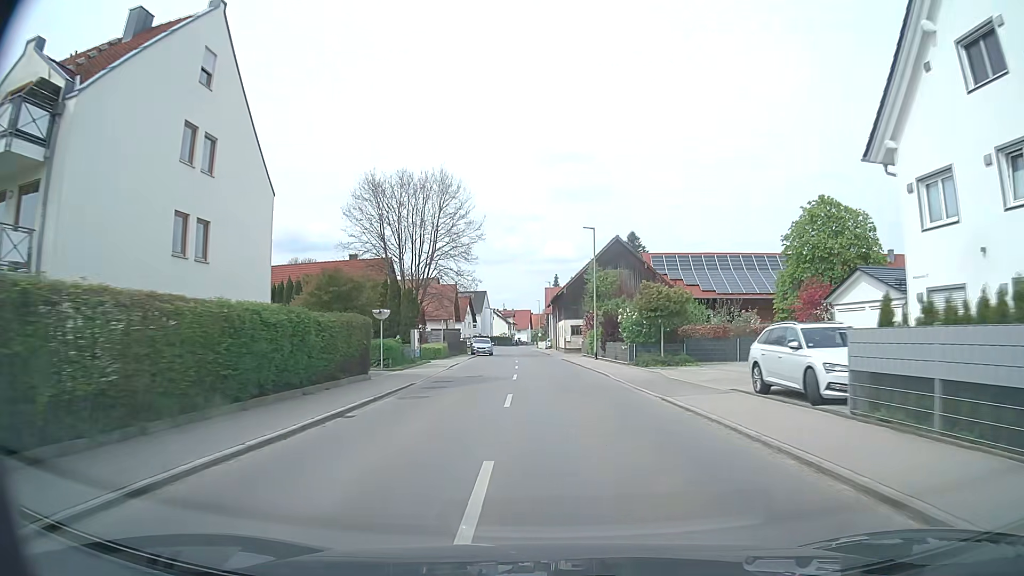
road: tertiary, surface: asphalt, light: Day
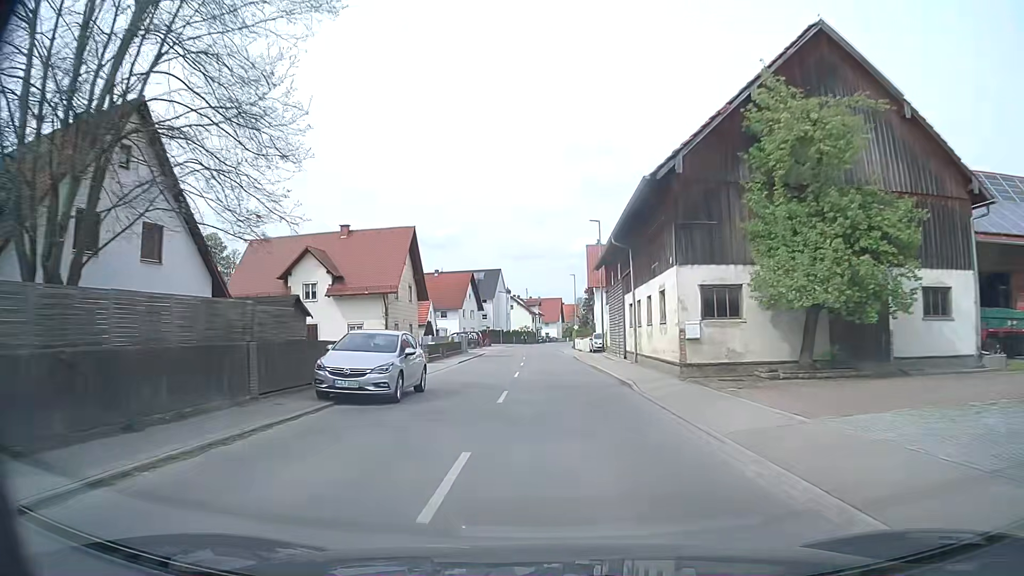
(-1.4, +44.6) m; -3°
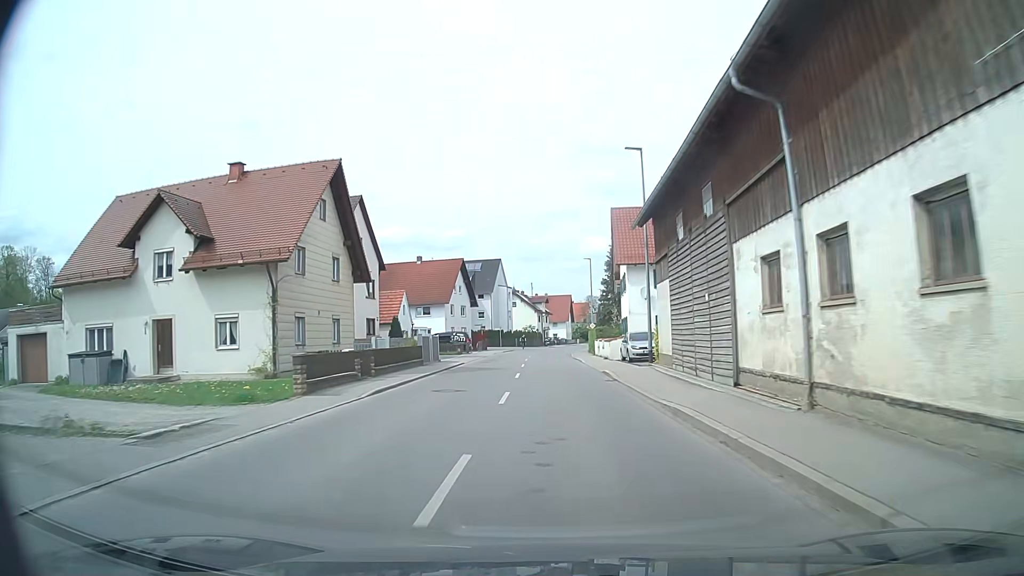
(-0.2, +18.1) m; -1°
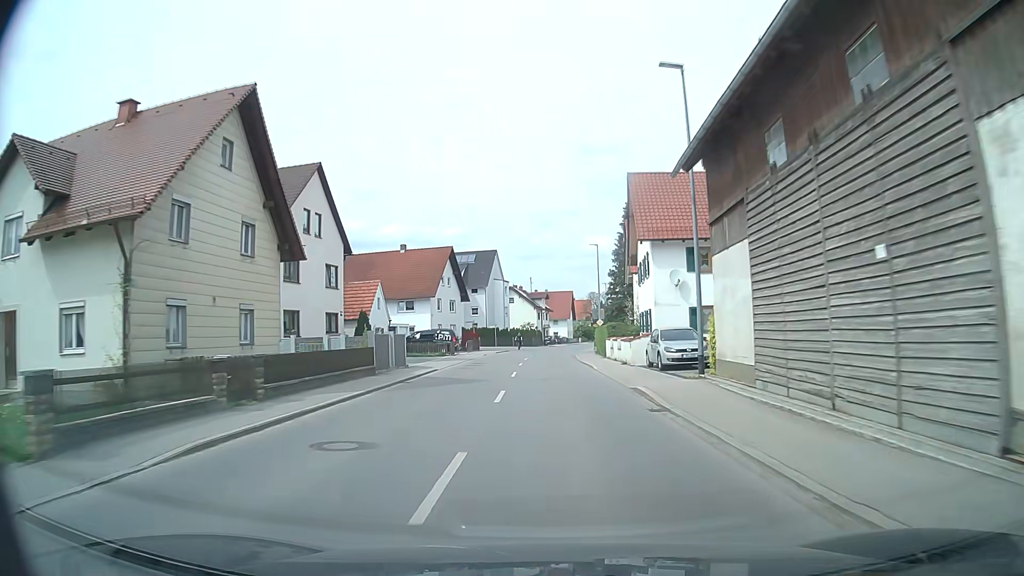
(0.0, +9.0) m; 0°
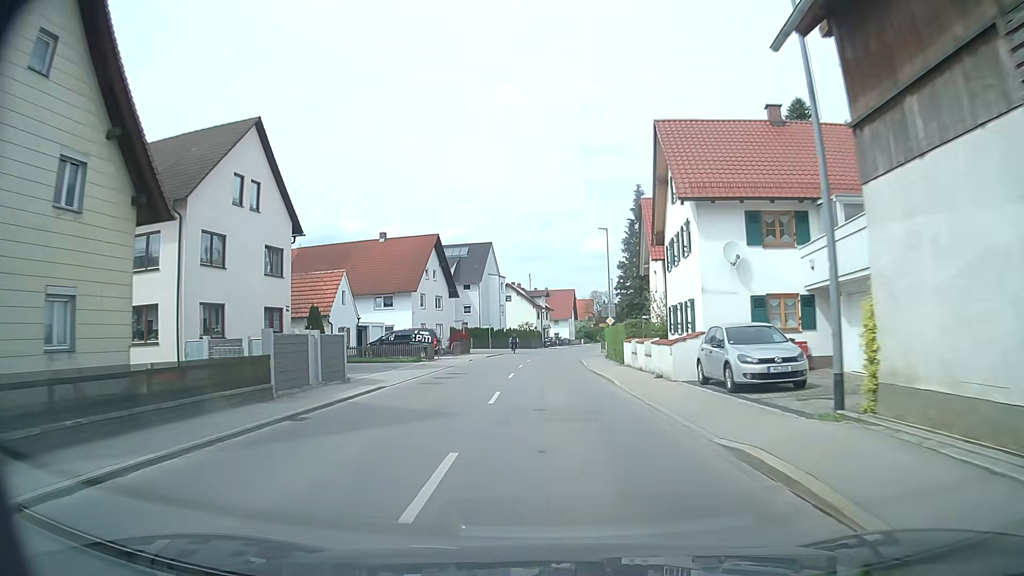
(0.0, +8.9) m; 0°
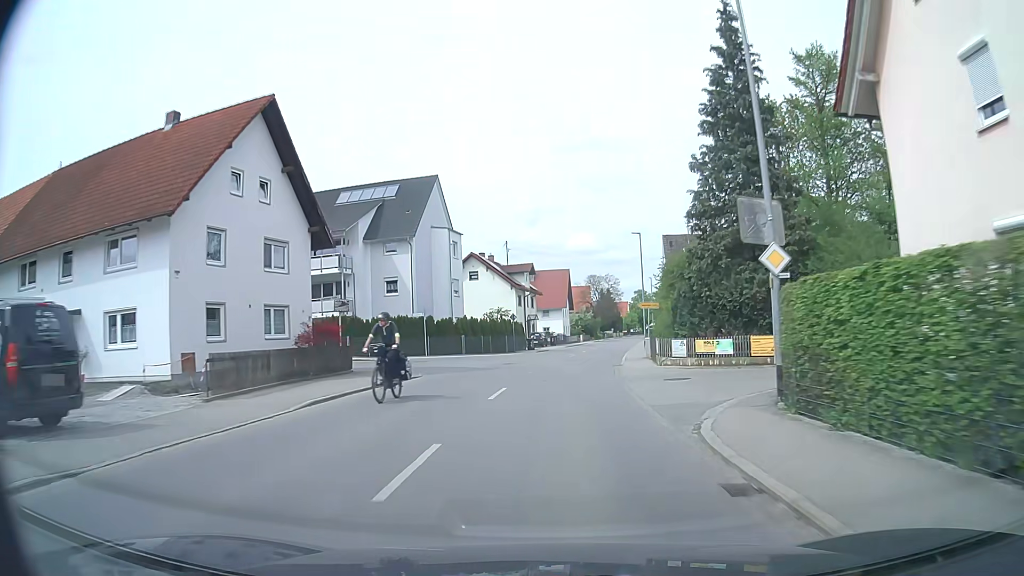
(0.0, +35.4) m; +1°
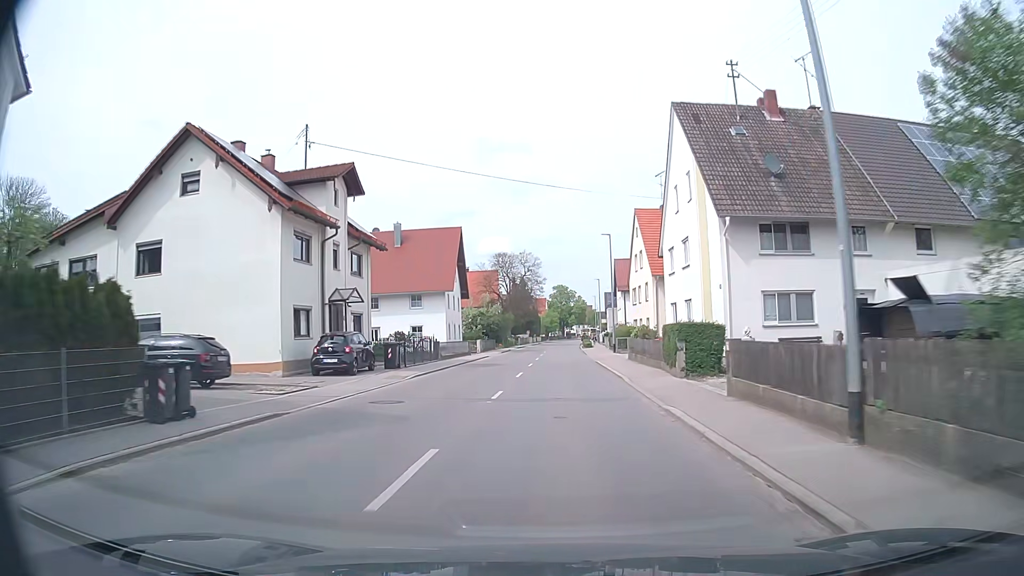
(+2.9, +44.9) m; +7°
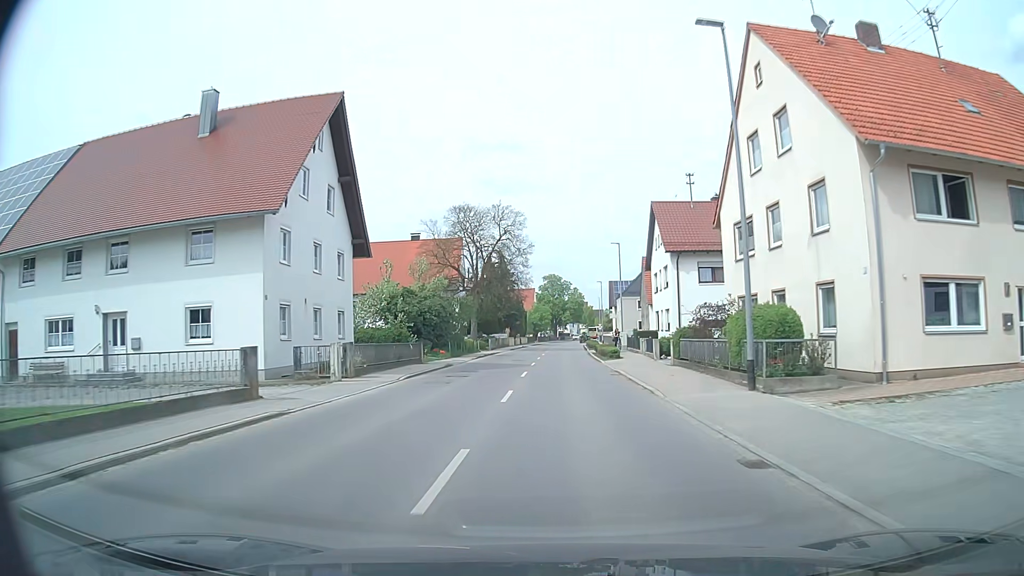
(+0.3, +35.6) m; +1°
